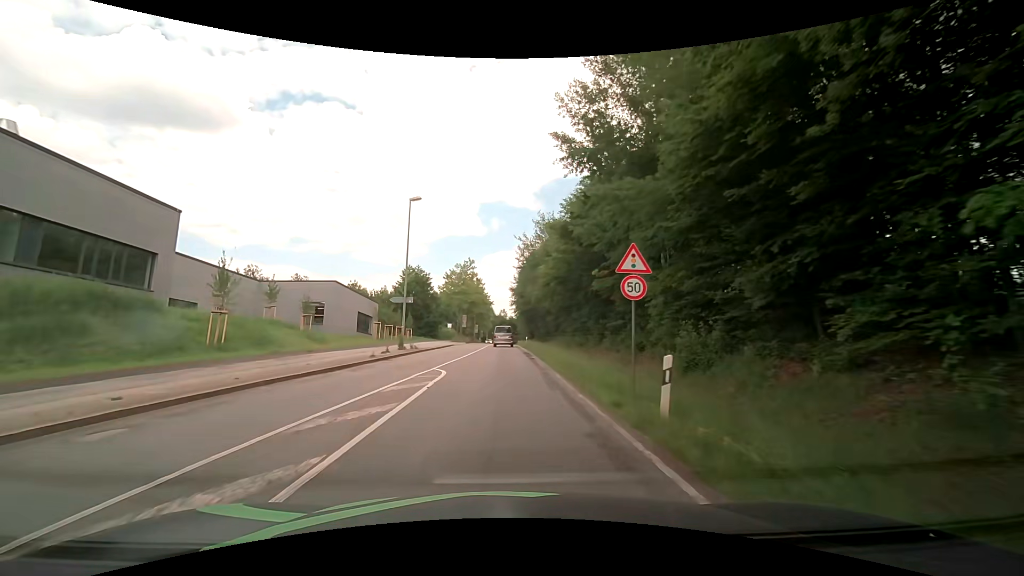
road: secondary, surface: asphalt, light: Day
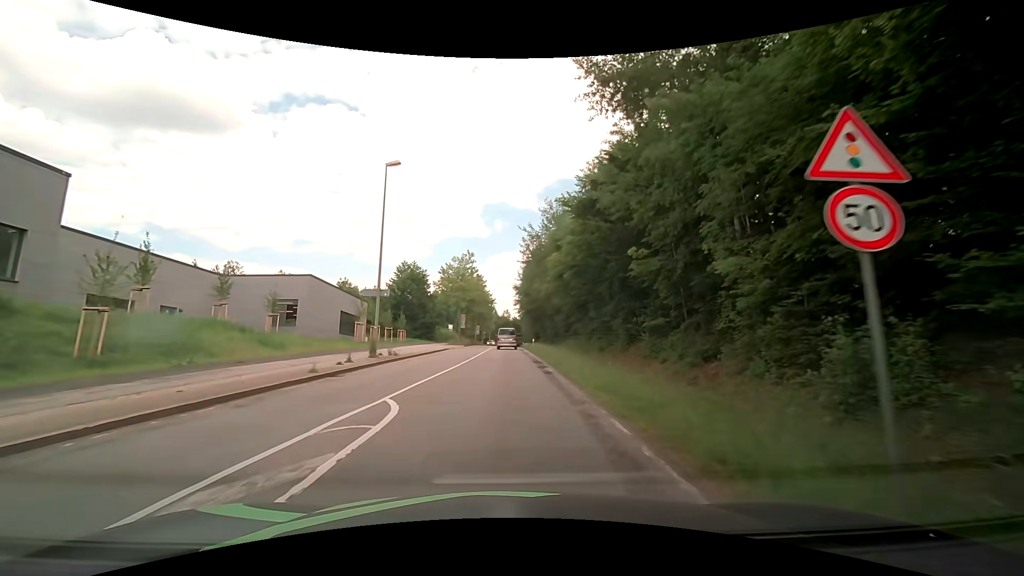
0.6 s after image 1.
(0.0, +7.6) m; 0°
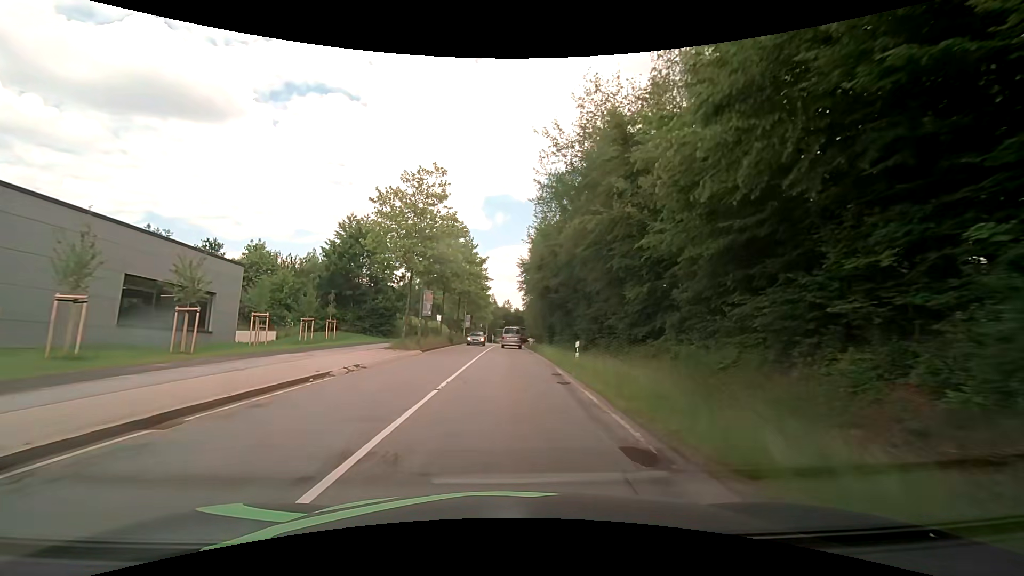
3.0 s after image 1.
(-0.4, +30.5) m; -1°
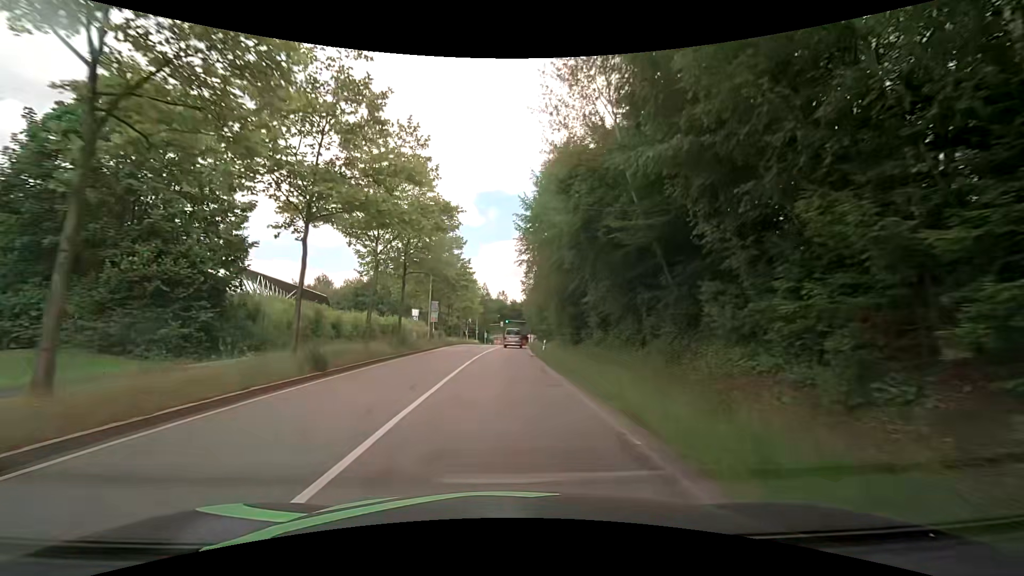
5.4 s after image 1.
(+0.3, +30.8) m; +1°
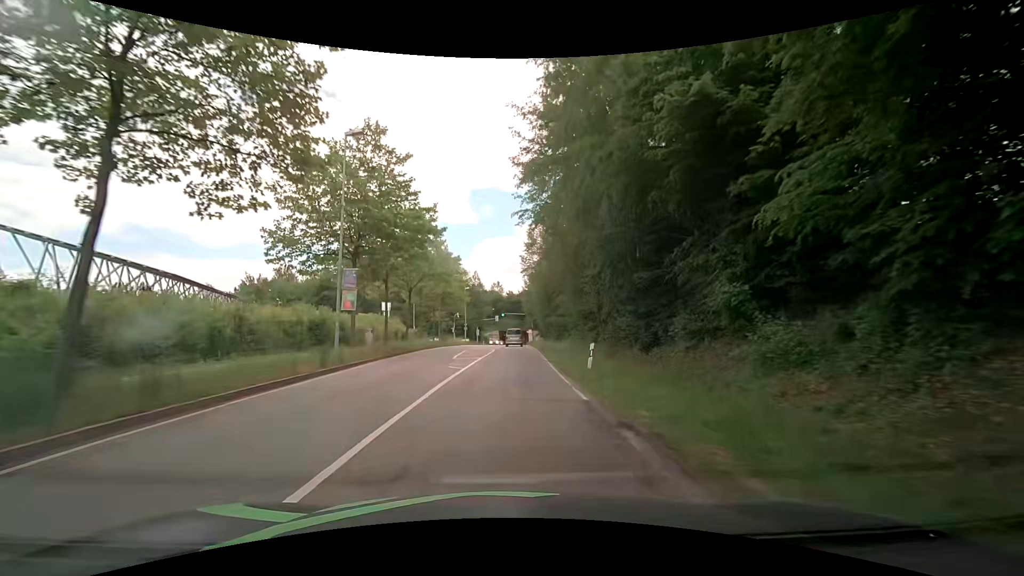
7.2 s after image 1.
(0.0, +23.2) m; +1°
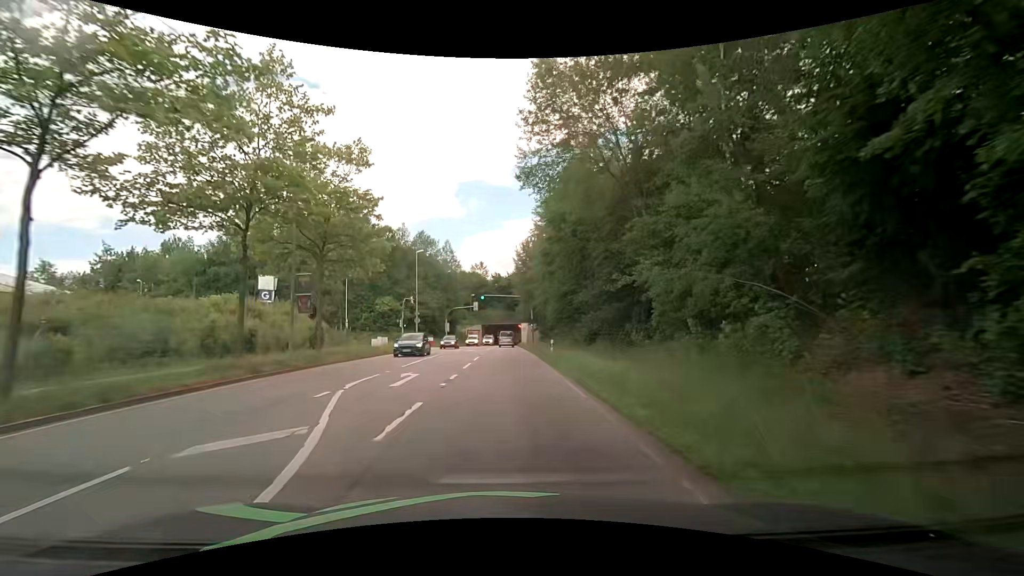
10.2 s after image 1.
(+0.4, +38.4) m; +1°
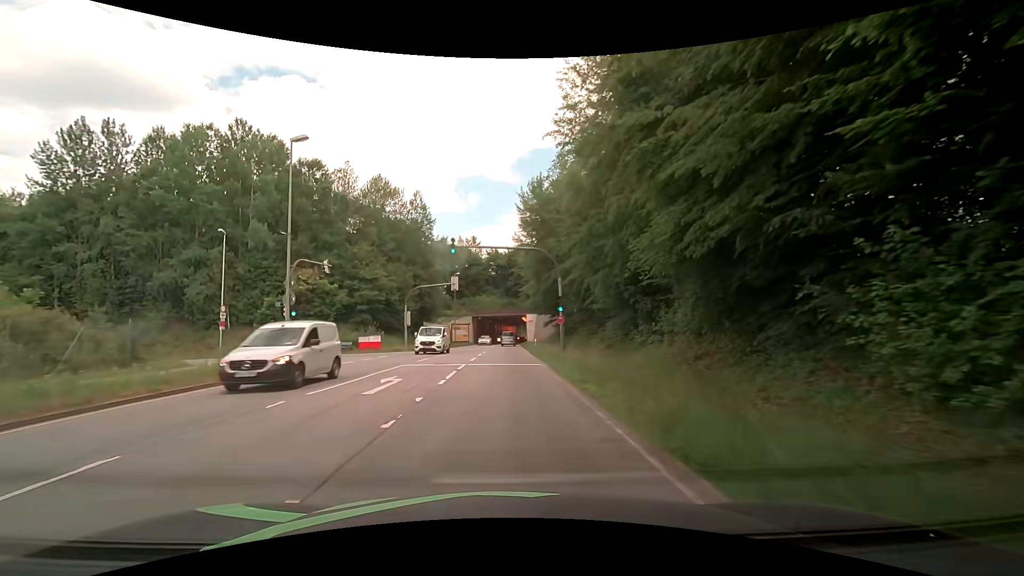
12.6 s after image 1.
(0.0, +30.8) m; 0°
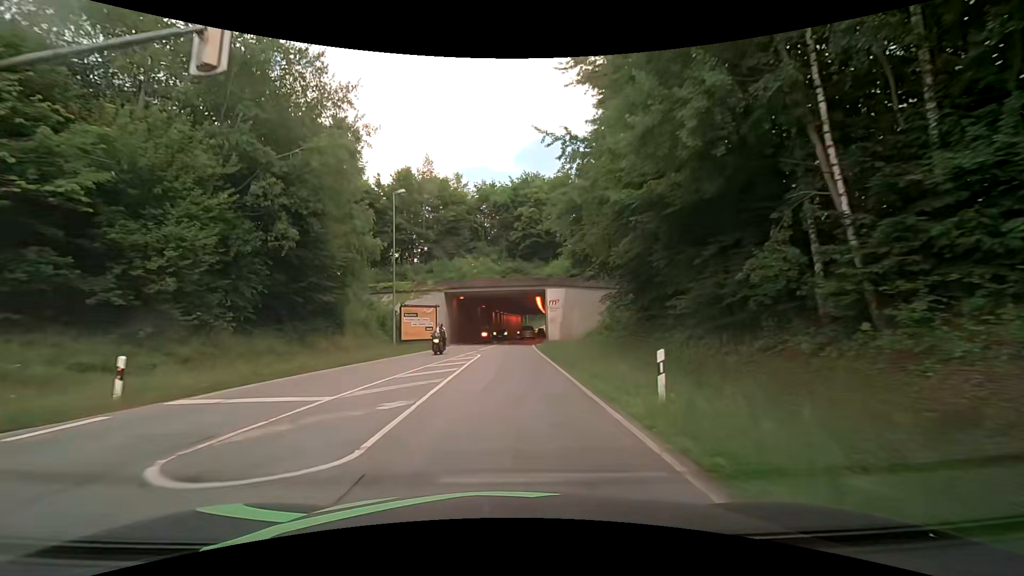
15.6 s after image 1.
(0.0, +38.7) m; 0°
